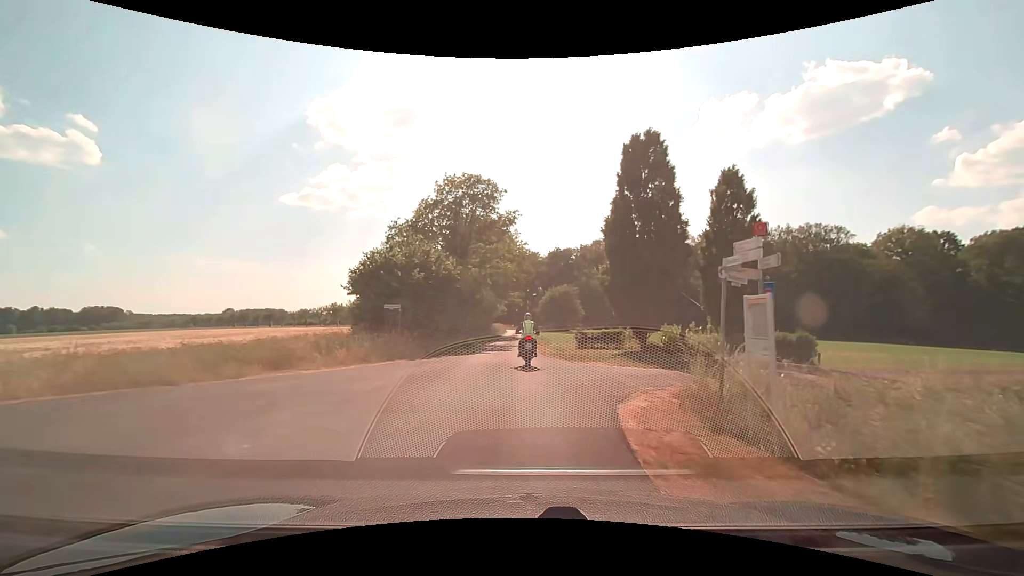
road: unclassified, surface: asphalt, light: Day
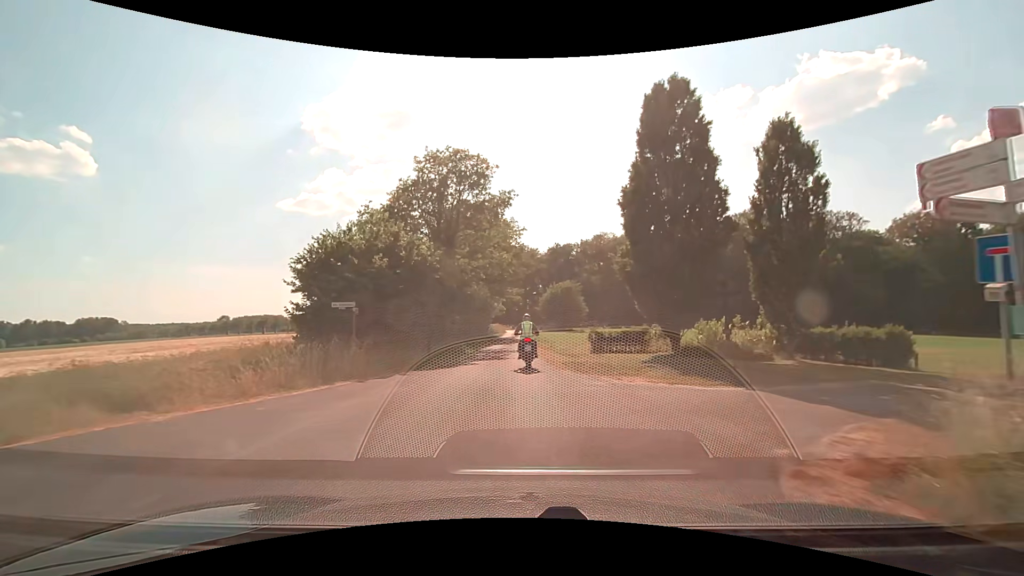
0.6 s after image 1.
(0.0, +6.0) m; 0°
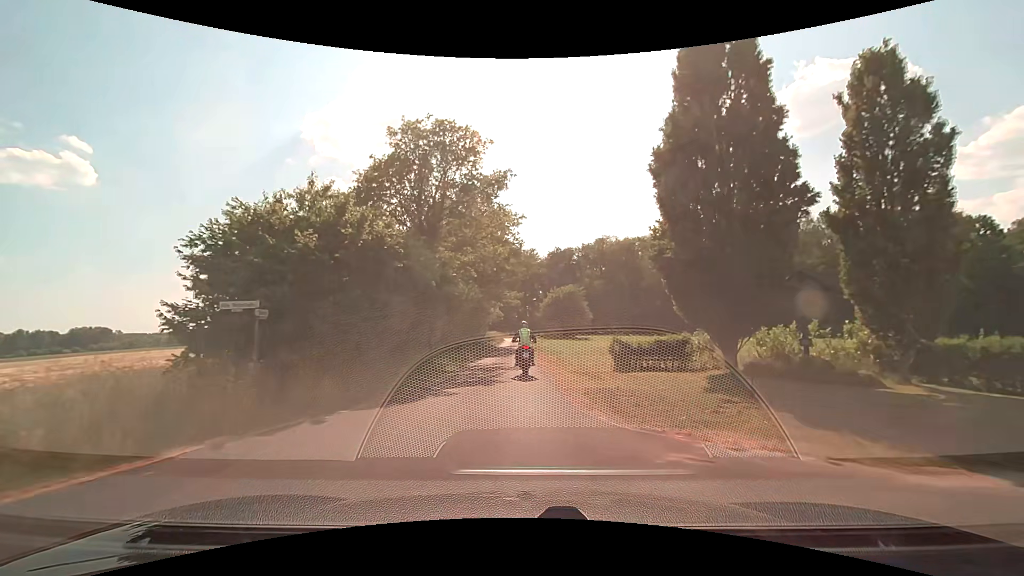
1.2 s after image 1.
(0.0, +5.9) m; -1°
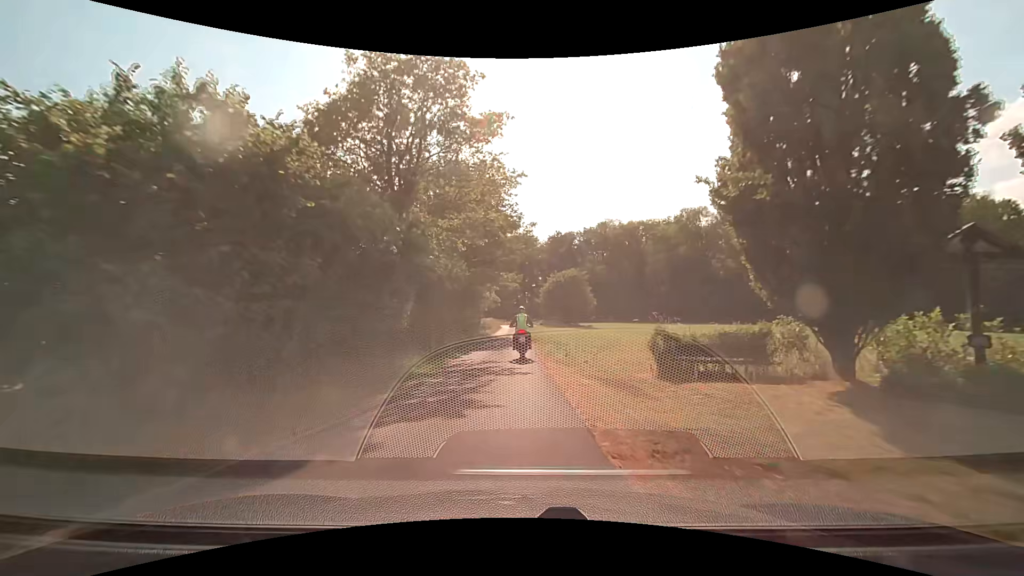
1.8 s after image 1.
(0.0, +5.8) m; 0°
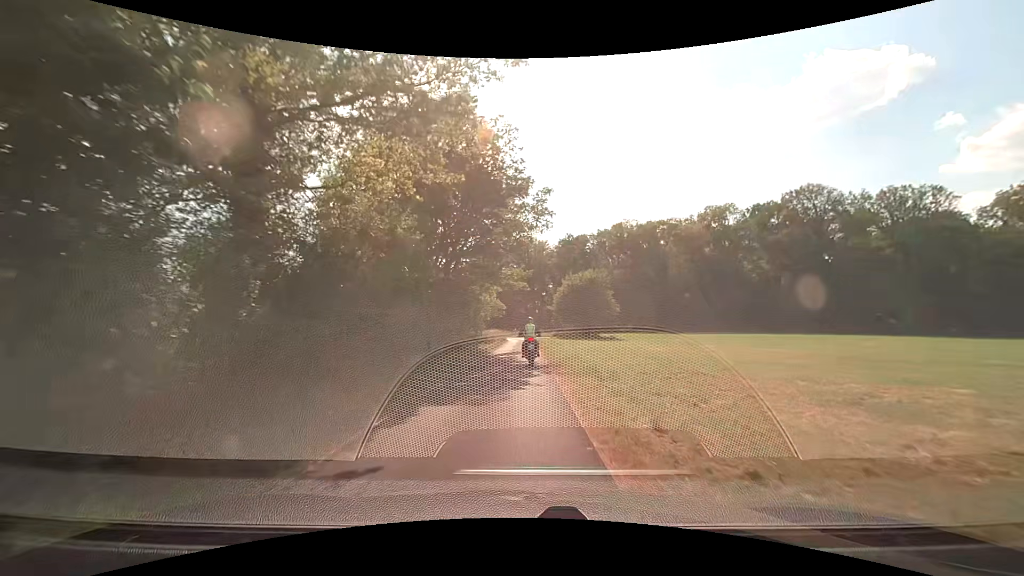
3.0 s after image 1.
(0.0, +11.8) m; -1°
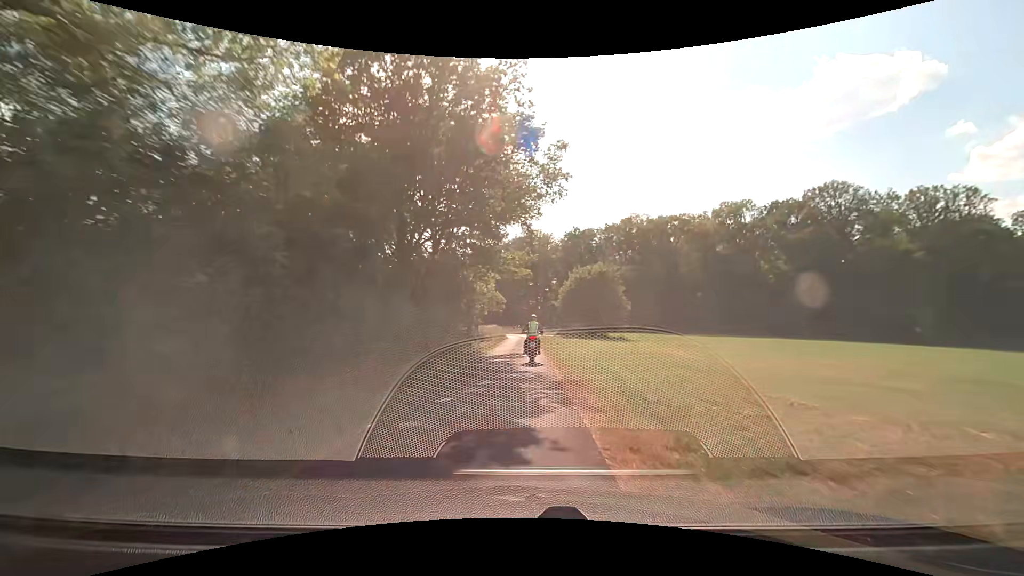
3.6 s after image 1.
(-0.1, +6.0) m; -1°
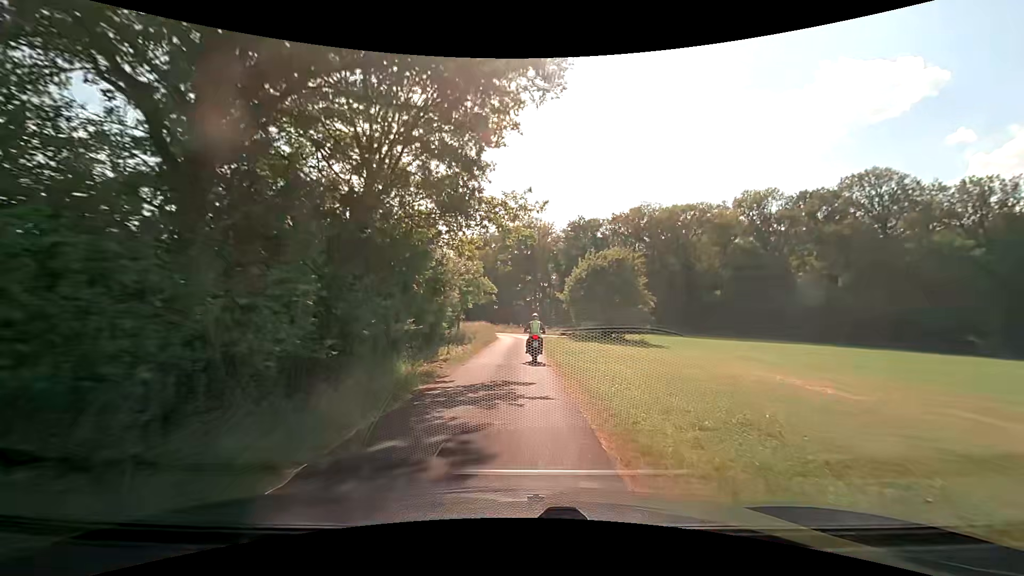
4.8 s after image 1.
(+0.1, +12.0) m; +1°
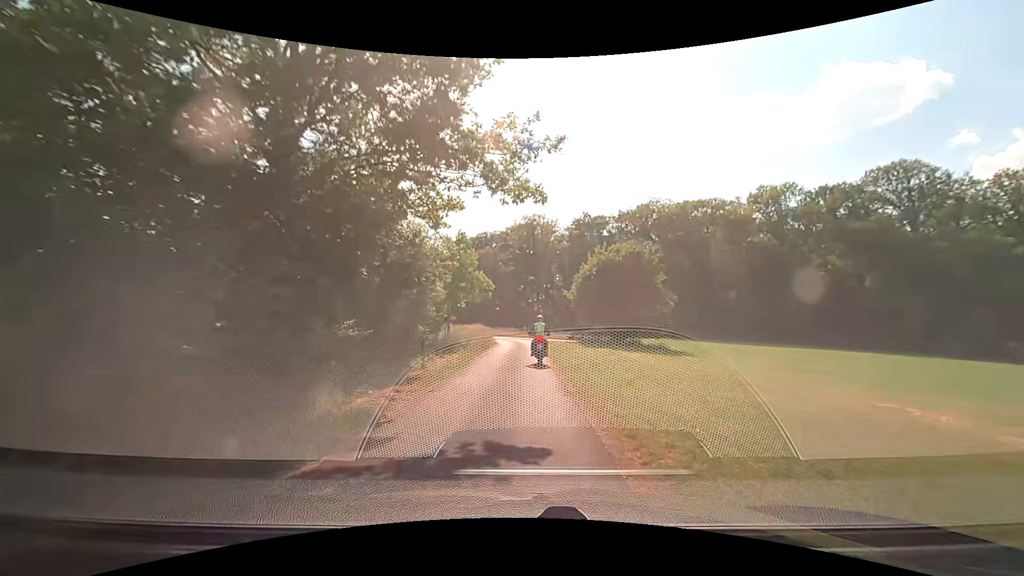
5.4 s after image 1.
(-0.1, +5.8) m; -1°
